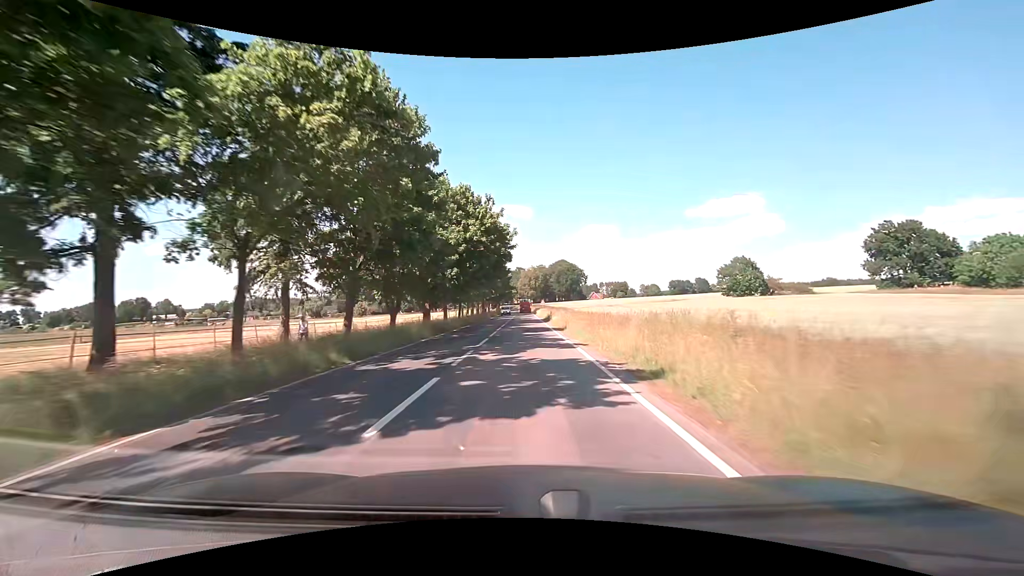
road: secondary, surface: asphalt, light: Day
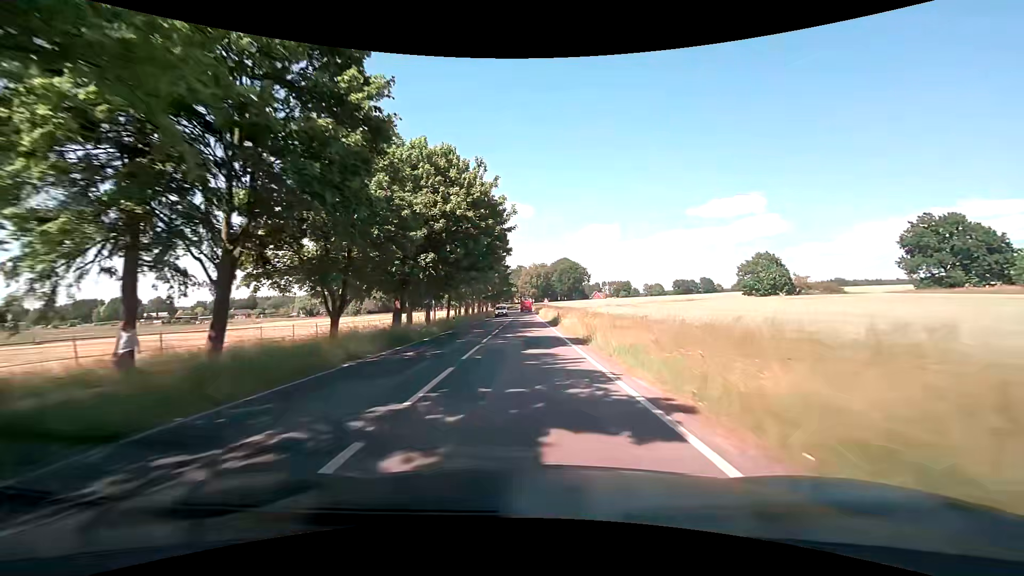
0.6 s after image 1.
(0.0, +10.6) m; 0°
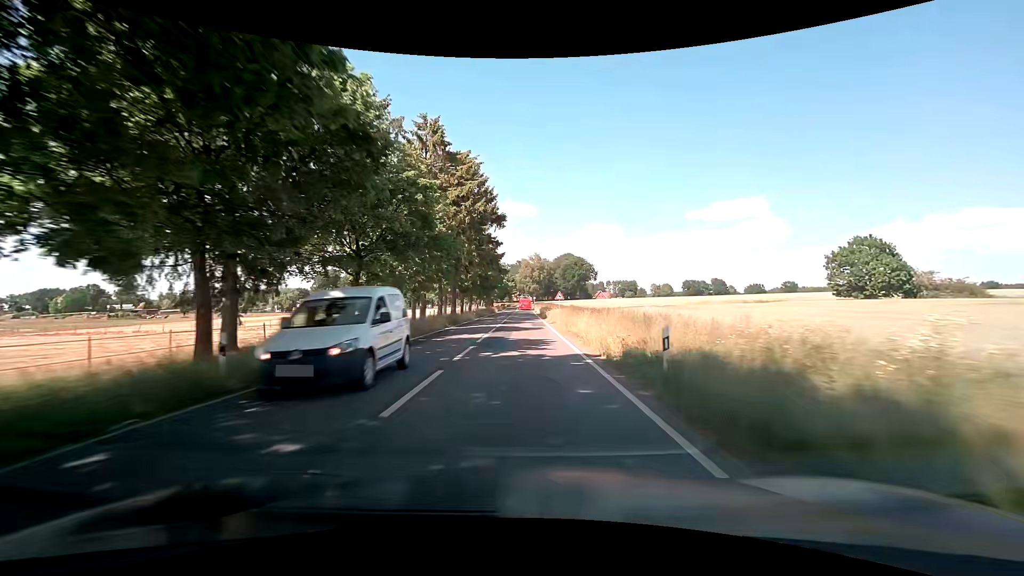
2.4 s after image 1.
(+0.1, +31.9) m; 0°
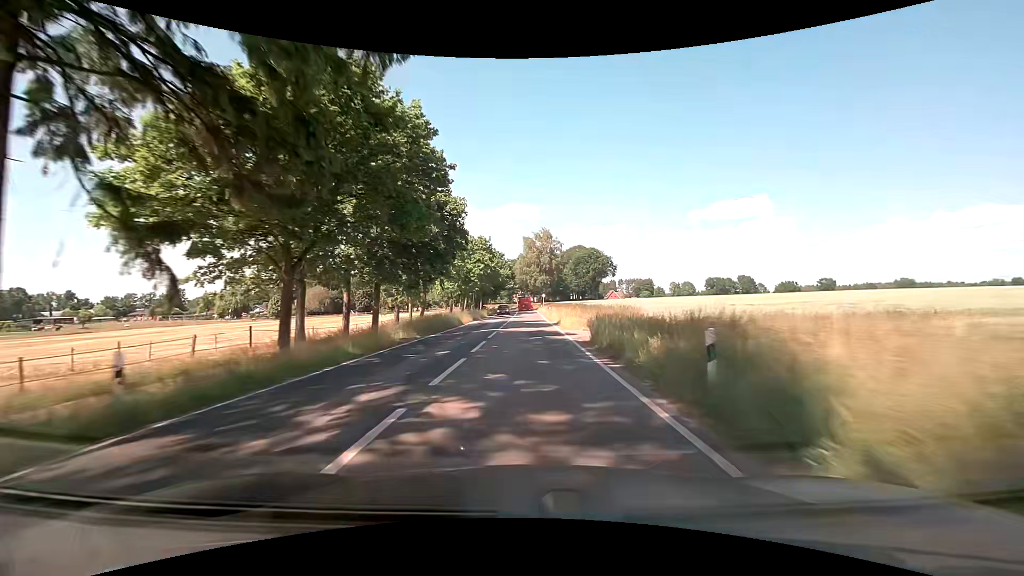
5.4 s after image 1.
(-0.2, +53.1) m; -1°
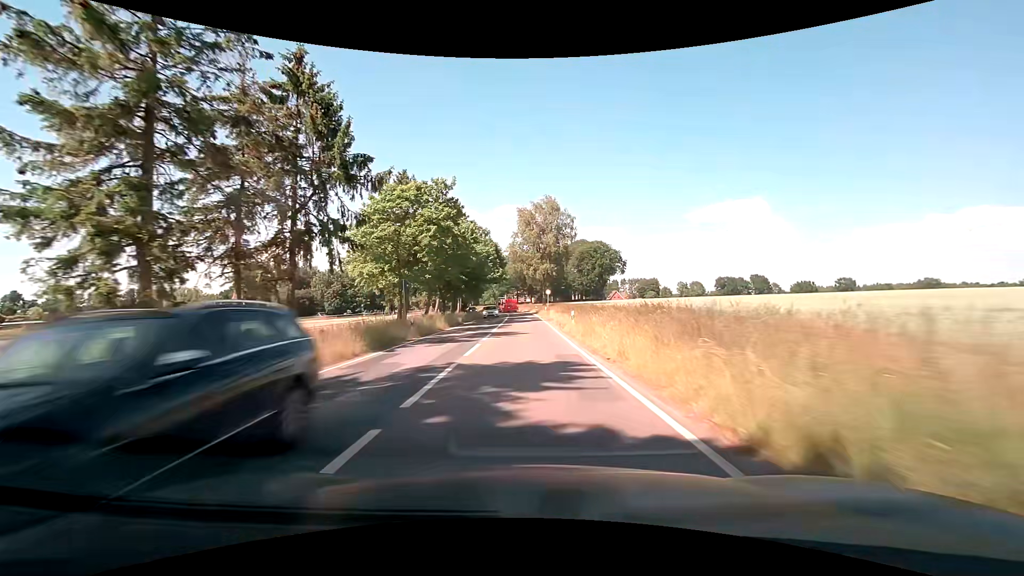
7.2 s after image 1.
(+0.2, +31.8) m; 0°
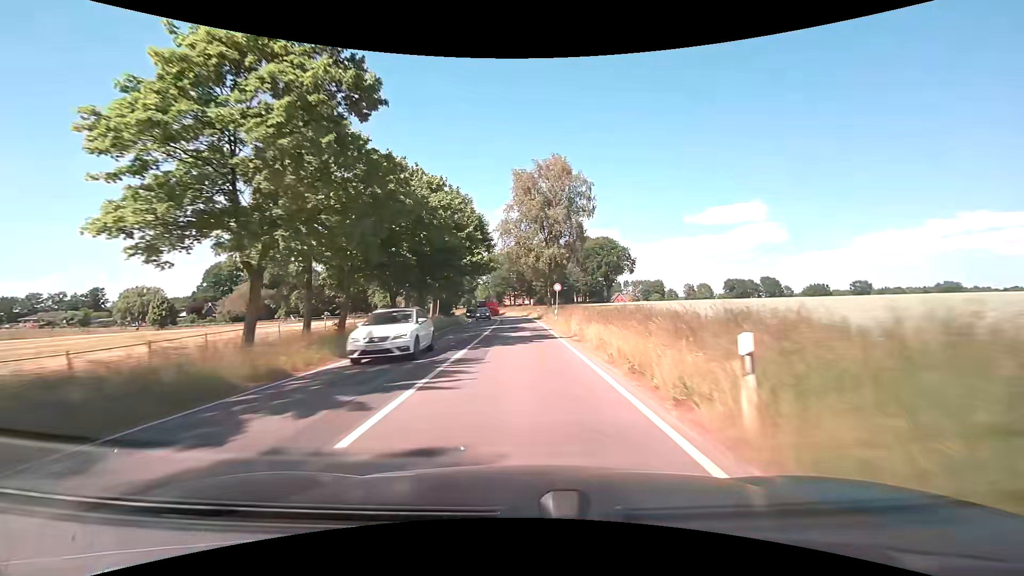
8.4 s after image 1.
(+0.1, +21.1) m; 0°
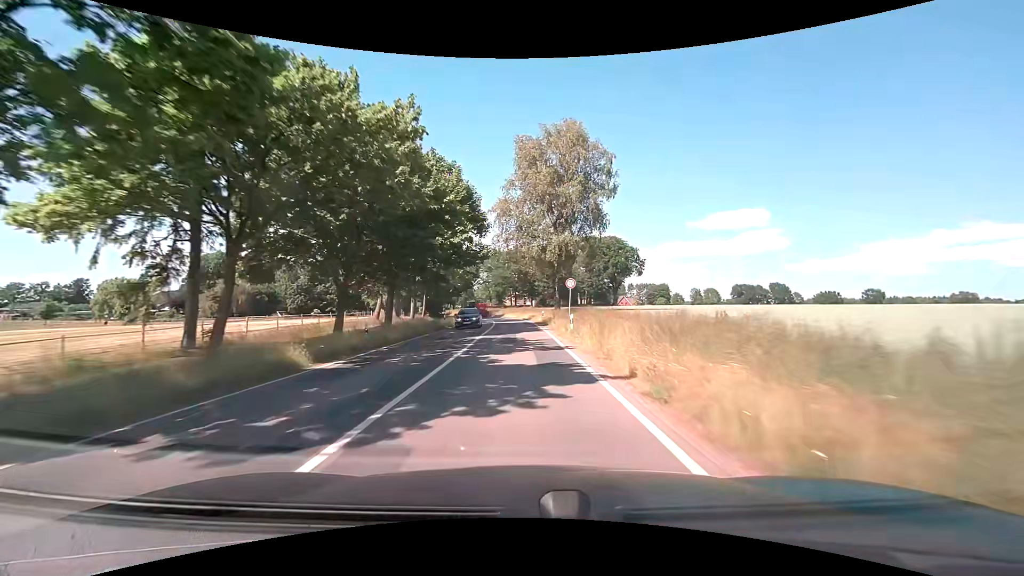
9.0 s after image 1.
(0.0, +10.5) m; 0°
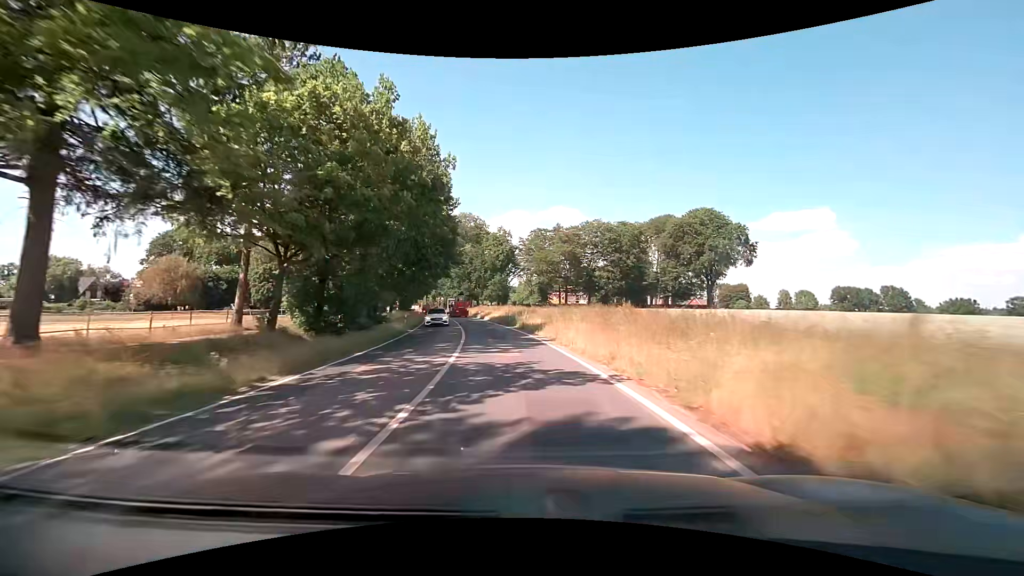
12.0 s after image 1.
(-1.5, +52.2) m; -5°
(0, +10) (-1, +20) (-2, +30) (-3, +40) (-5, +50) (-6, +60) (-8, +69) (-10, +79) (-12, +89) (-14, +99) m
